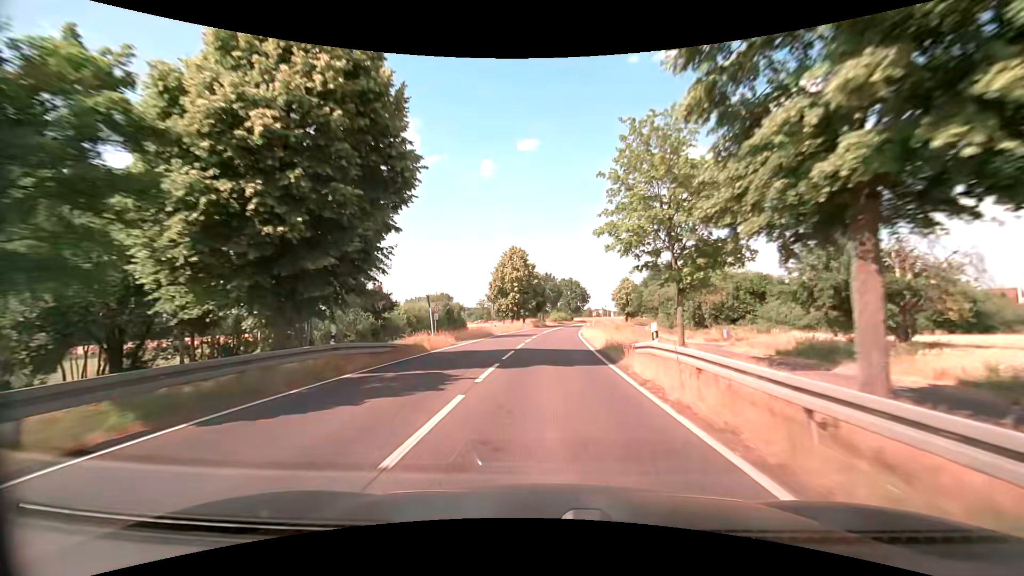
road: primary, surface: asphalt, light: Day
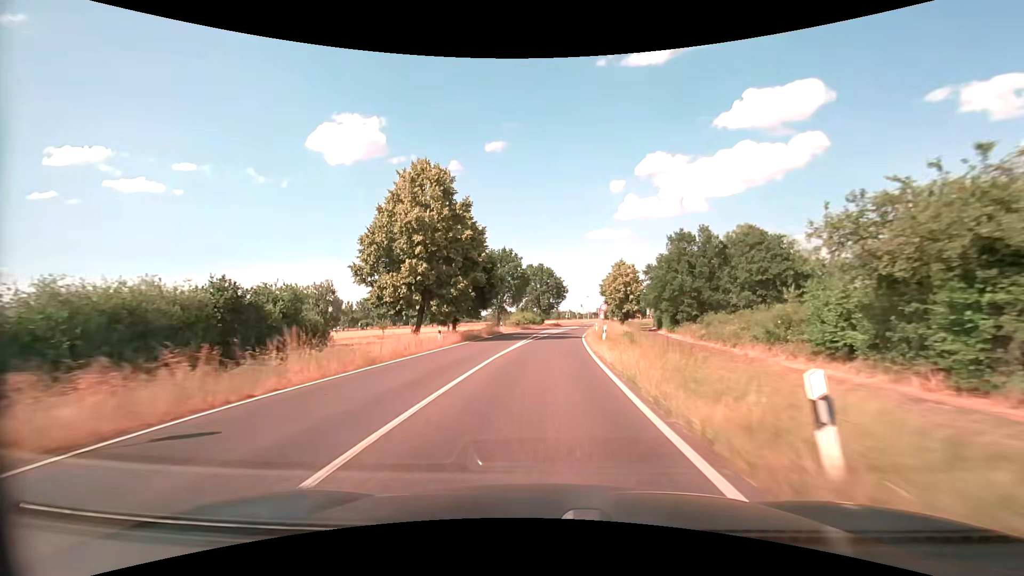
(+1.7, +43.2) m; +4°
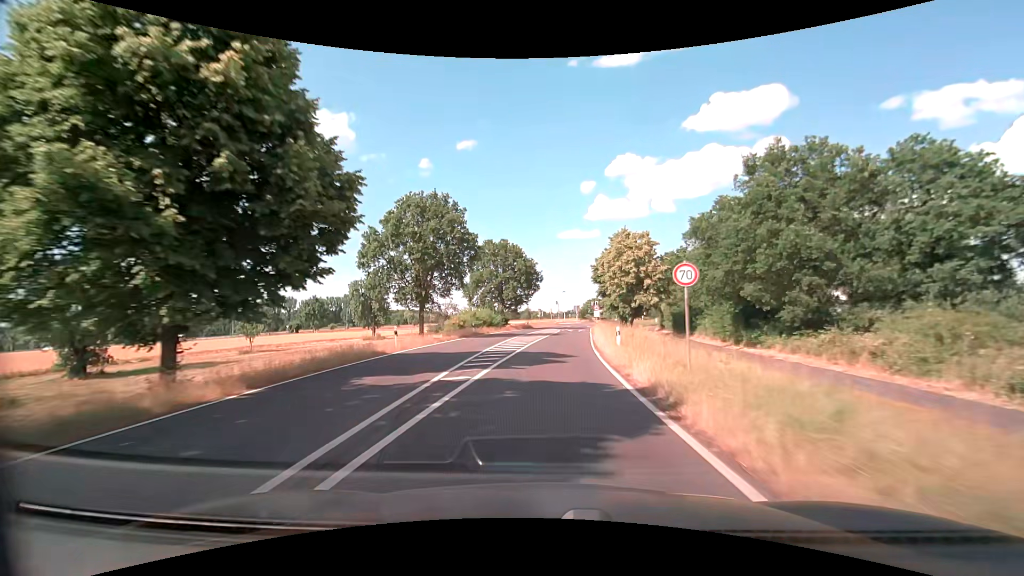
(+1.0, +32.4) m; +3°
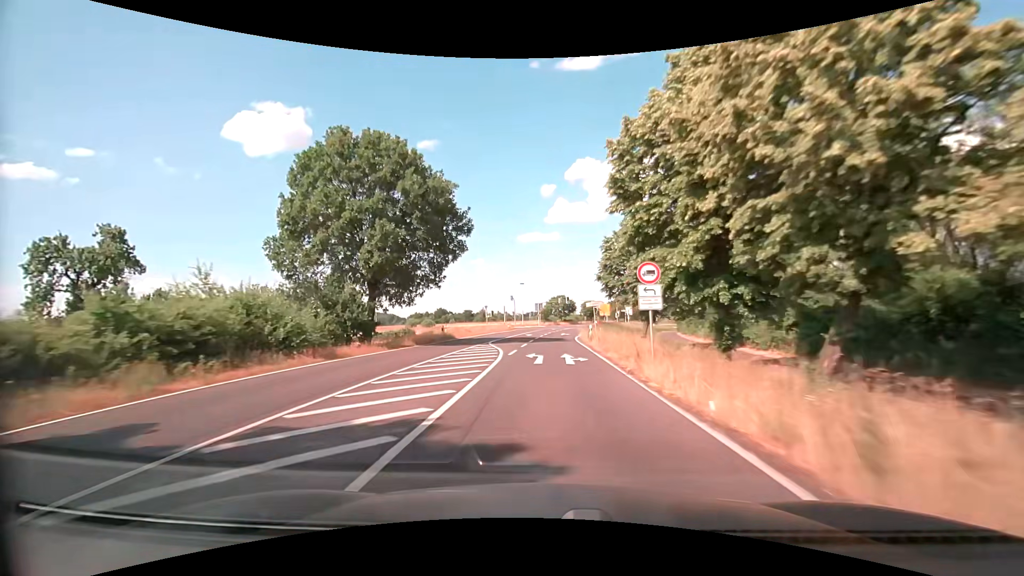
(+2.0, +43.1) m; +4°
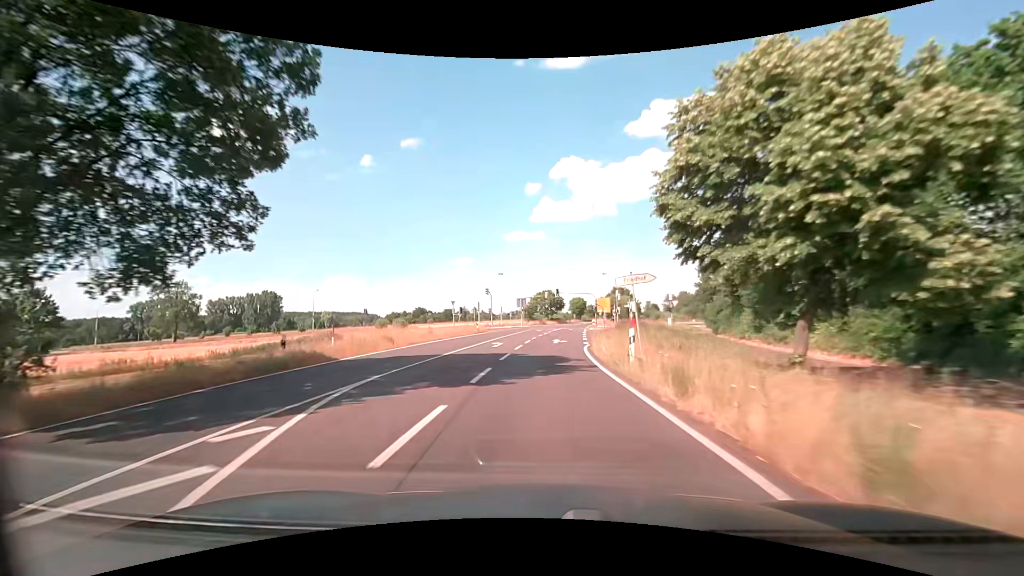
(+0.3, +21.6) m; +2°
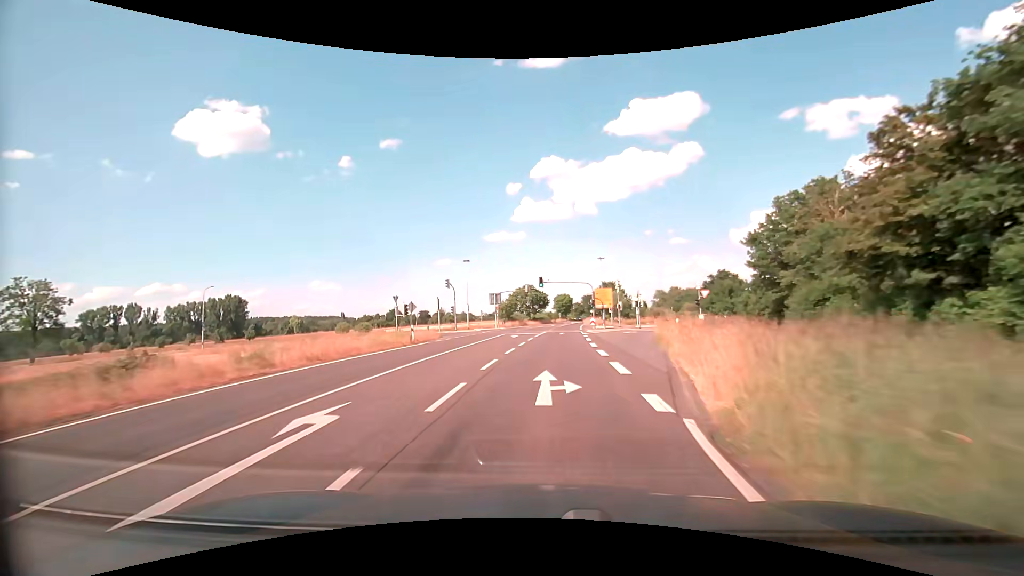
(+0.4, +21.6) m; +2°
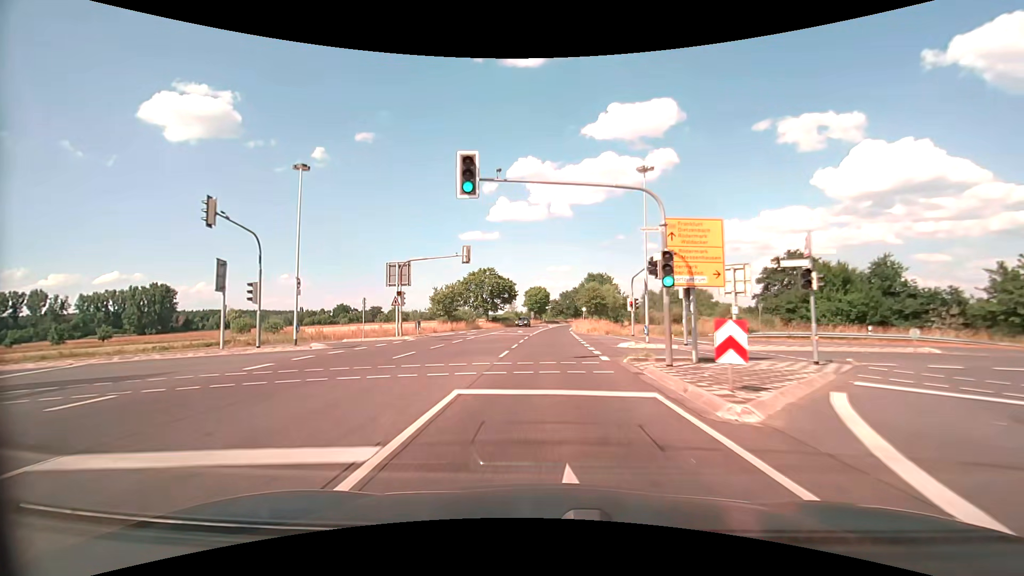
(+1.0, +43.1) m; +3°
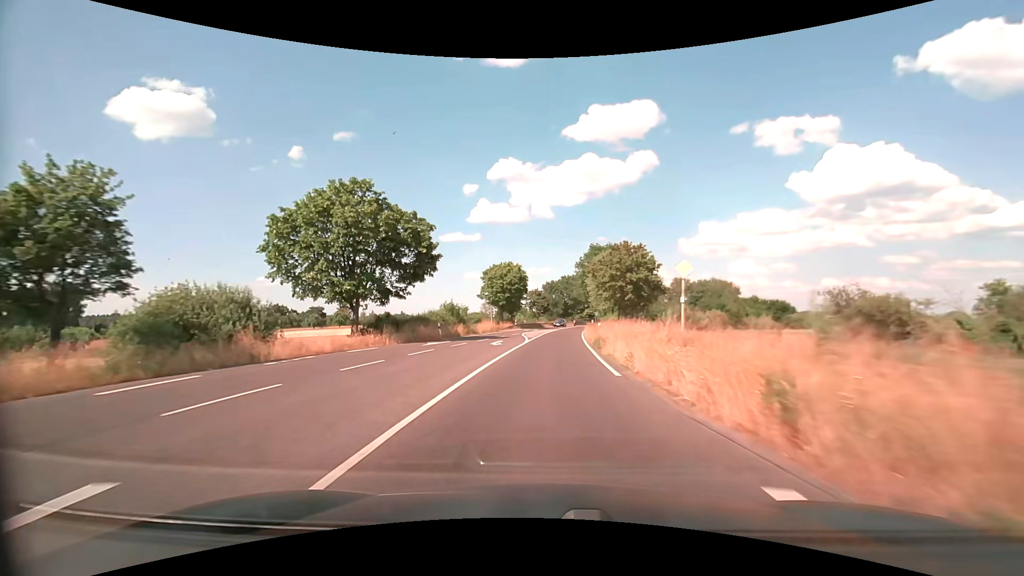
(+1.0, +53.9) m; +2°
(0, +10) (0, +20) (+1, +30) (+1, +40) (+2, +50) (+3, +60) (+4, +70) (+5, +80) (+7, +90) (+8, +100) m
